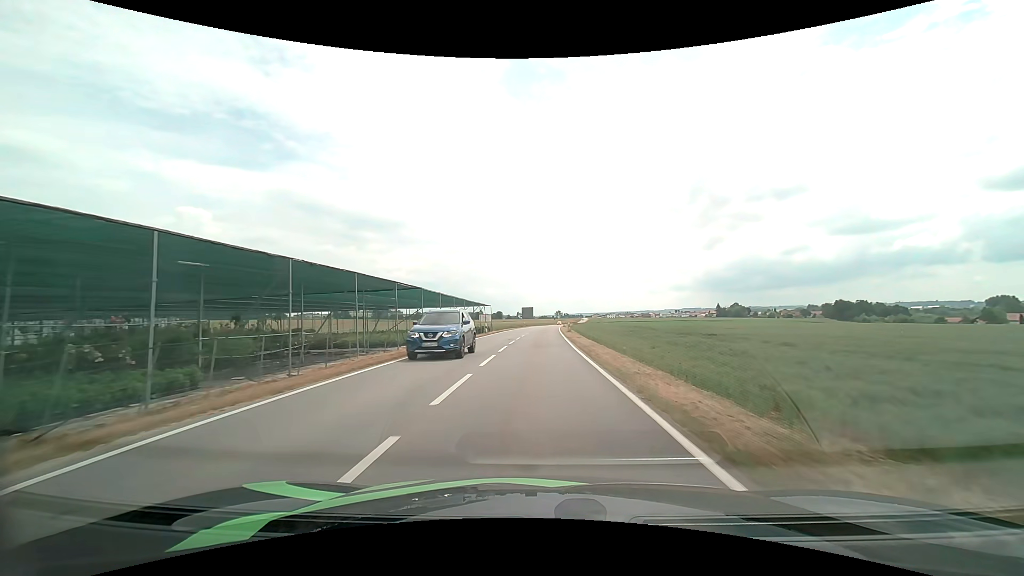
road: tertiary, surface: asphalt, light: Day
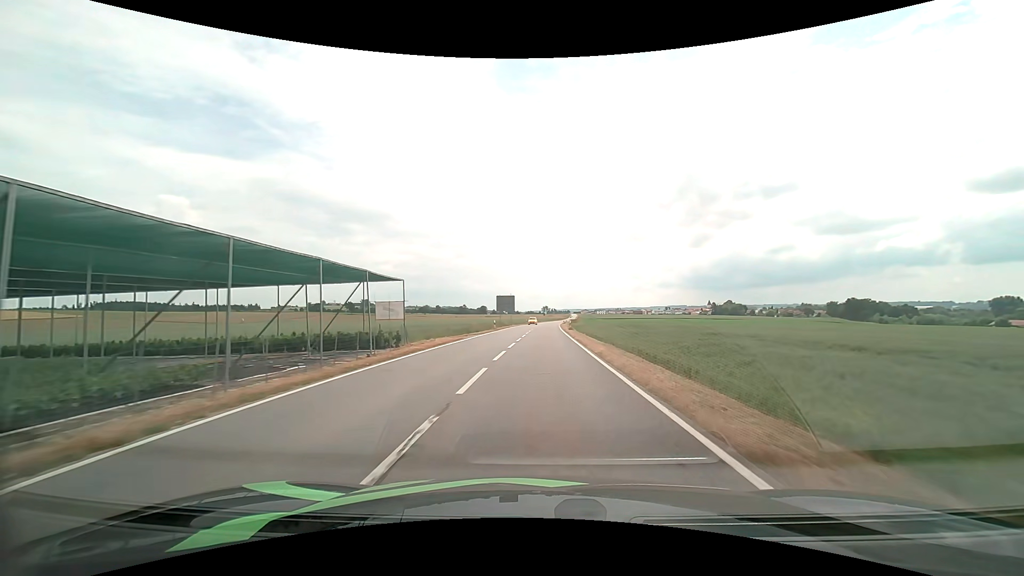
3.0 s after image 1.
(+0.2, +48.1) m; +1°
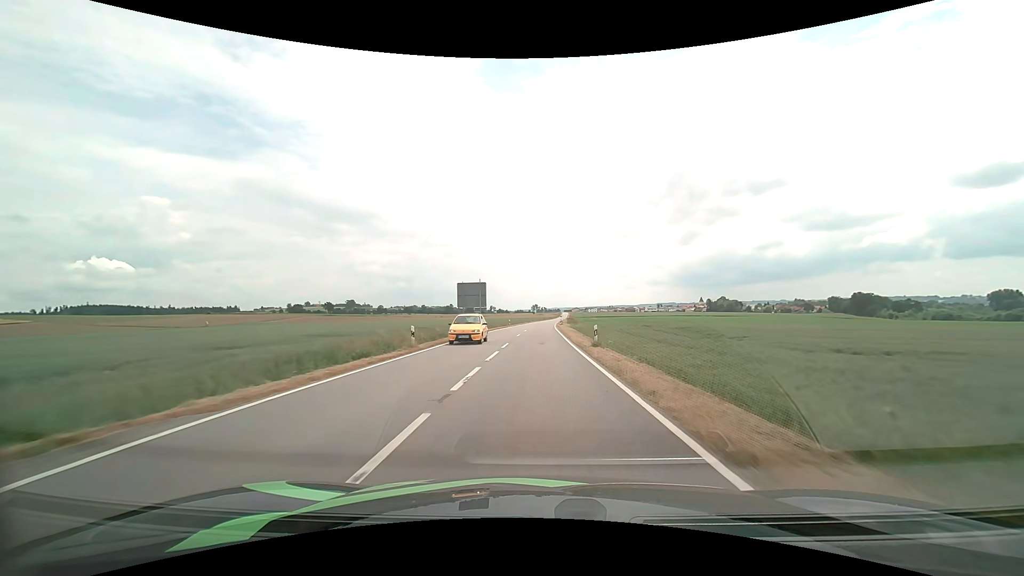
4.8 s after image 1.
(+0.4, +30.4) m; +1°
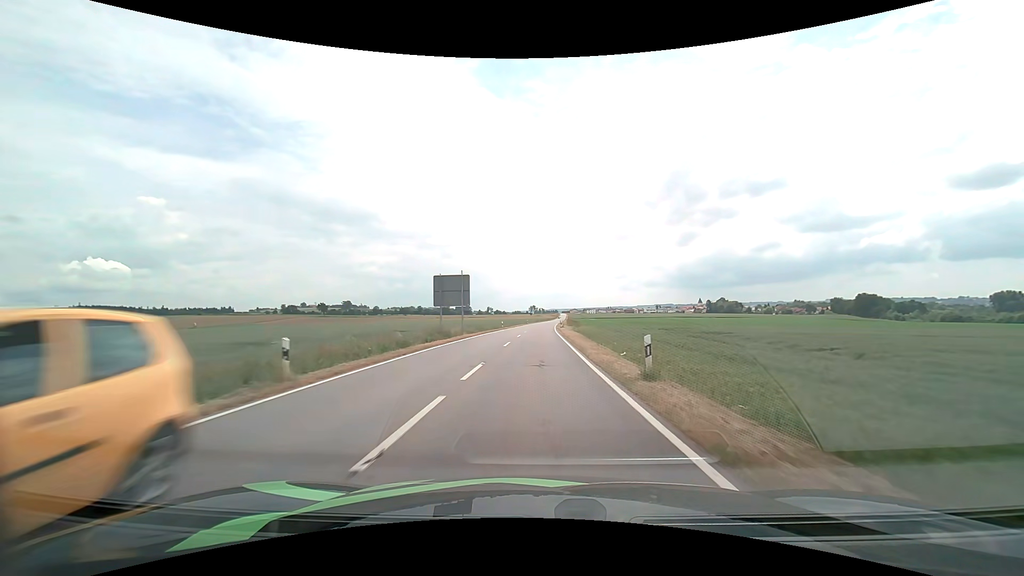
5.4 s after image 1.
(0.0, +10.6) m; 0°
